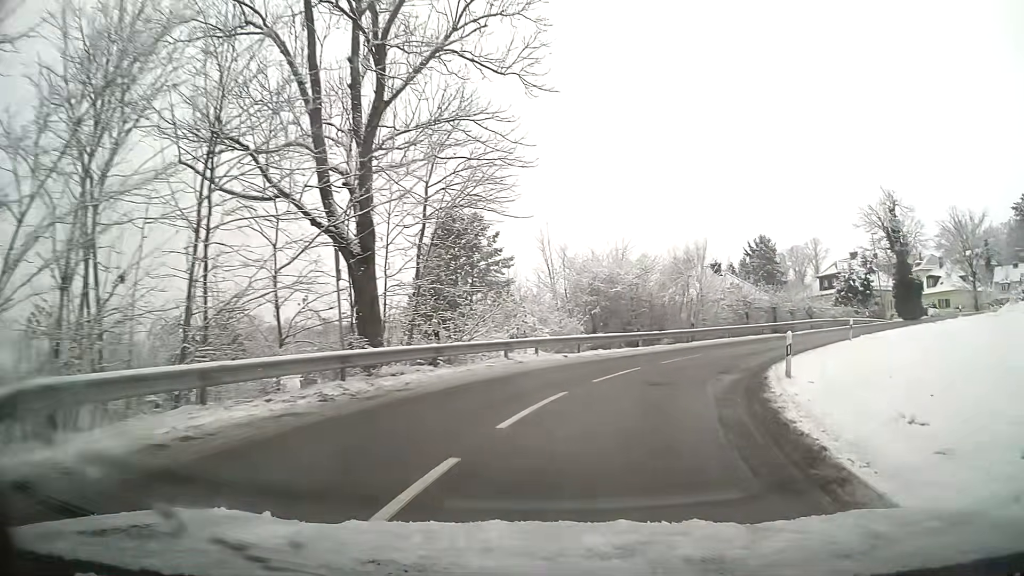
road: tertiary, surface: asphalt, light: Day
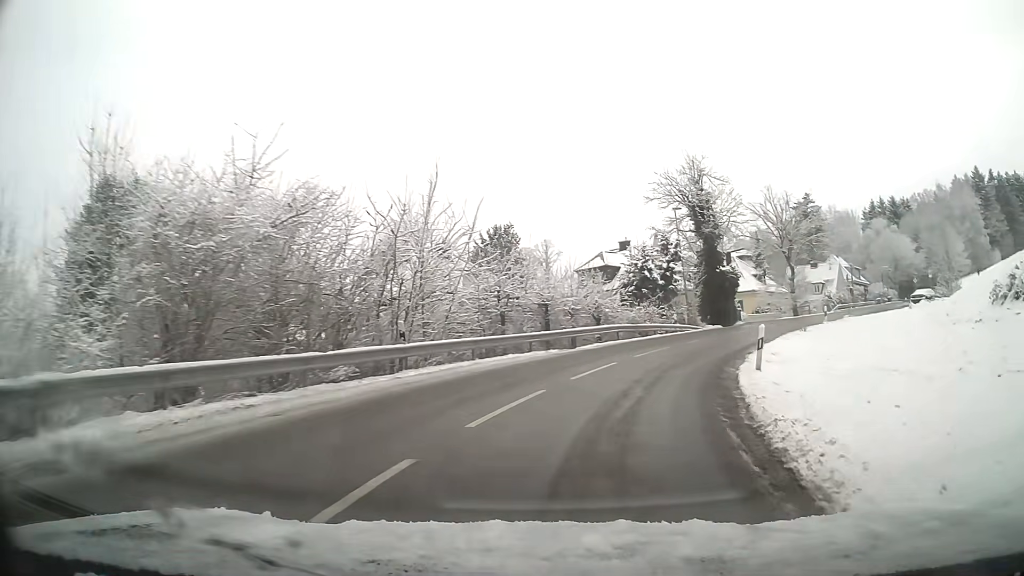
(+3.7, +17.6) m; +23°
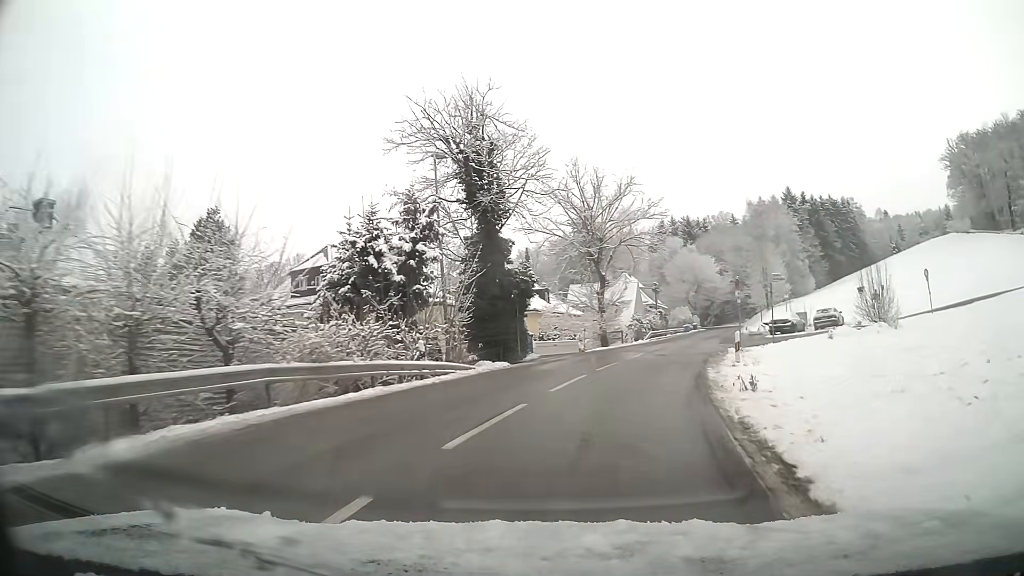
(+3.5, +18.6) m; +20°
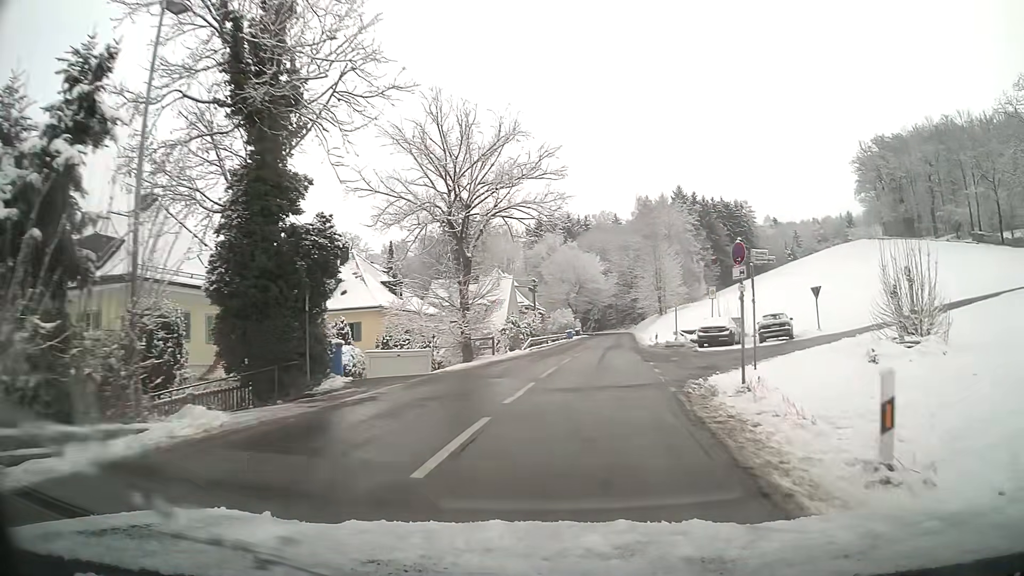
(+1.2, +13.0) m; +10°
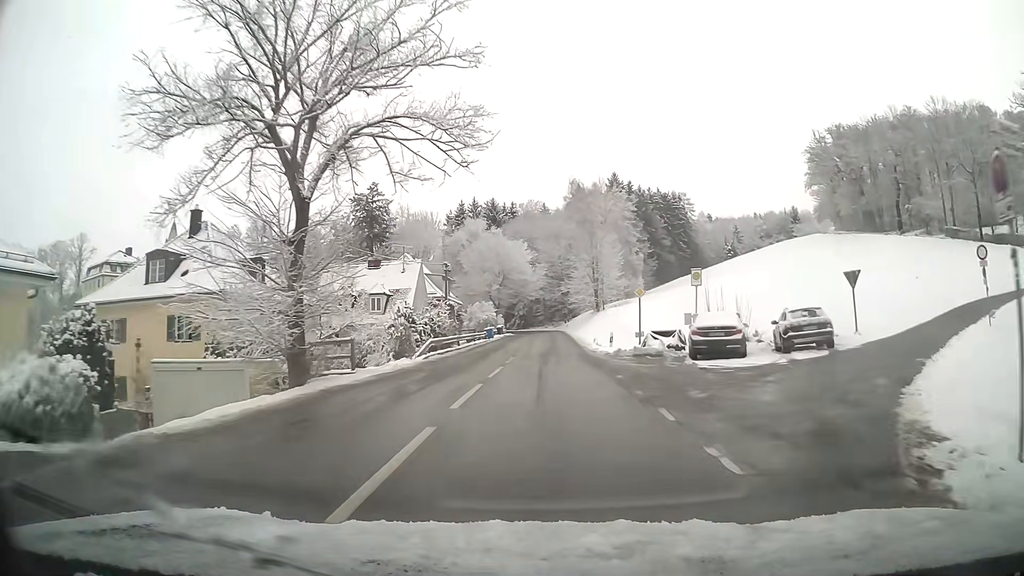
(+0.7, +13.2) m; +5°
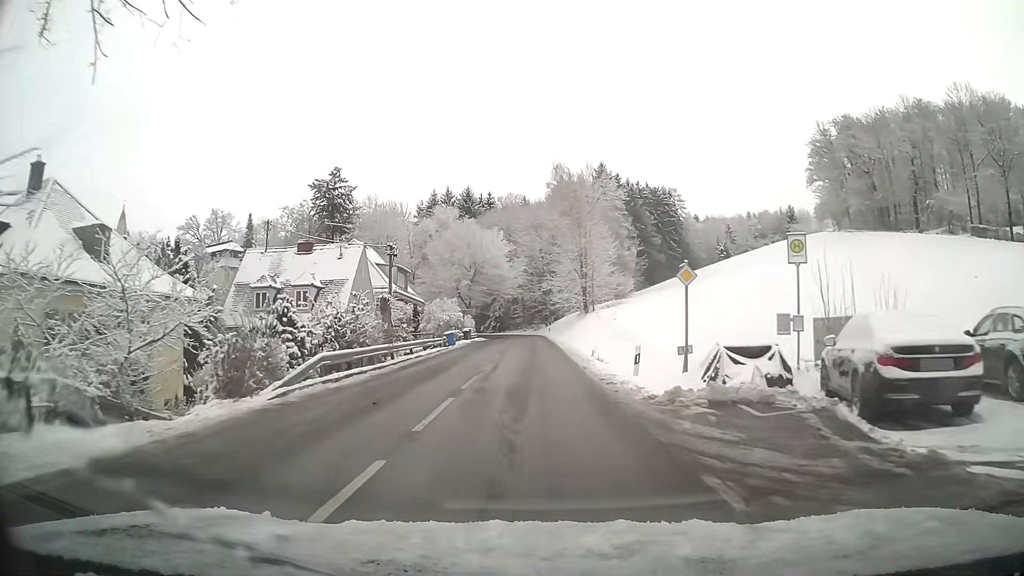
(+0.2, +13.4) m; +1°
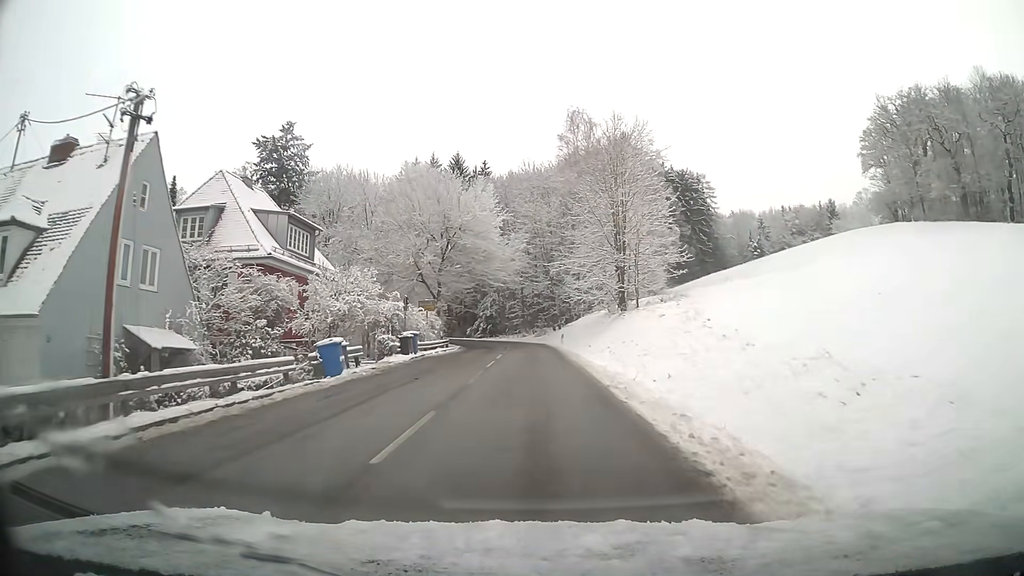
(0.0, +27.3) m; 0°
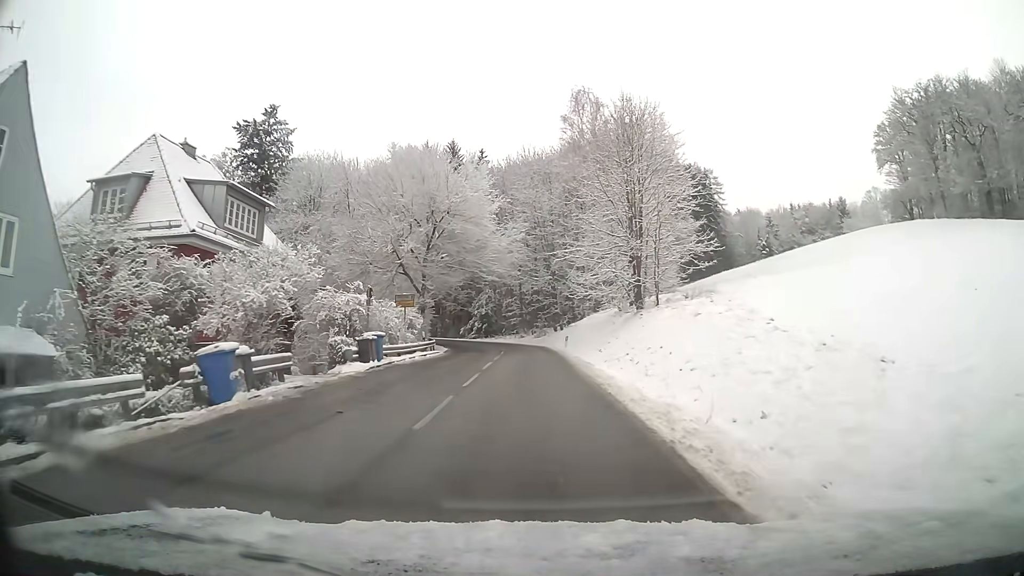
(0.0, +6.8) m; 0°
